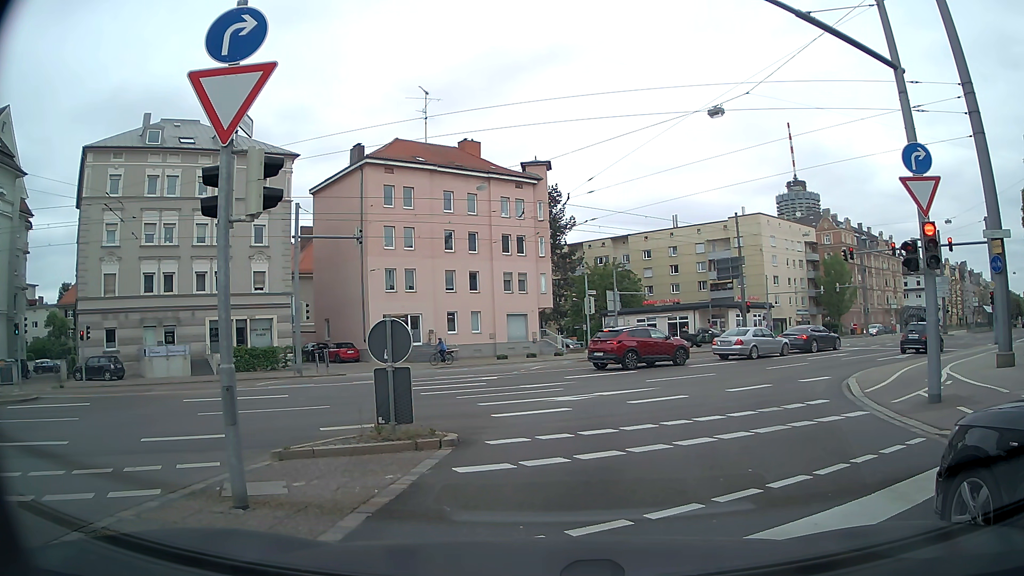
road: secondary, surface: asphalt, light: Day
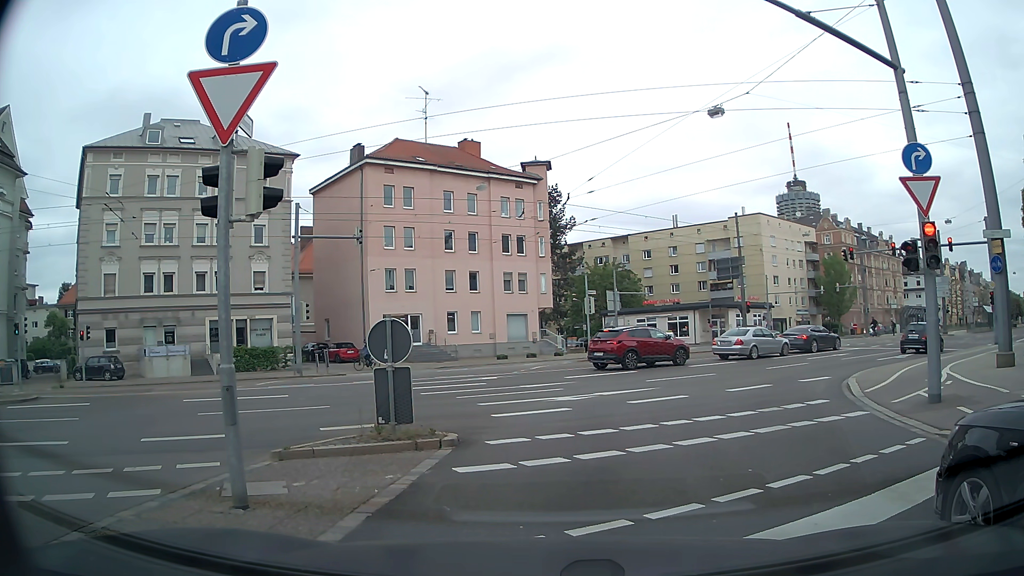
(0.0, 0.0) m; 0°
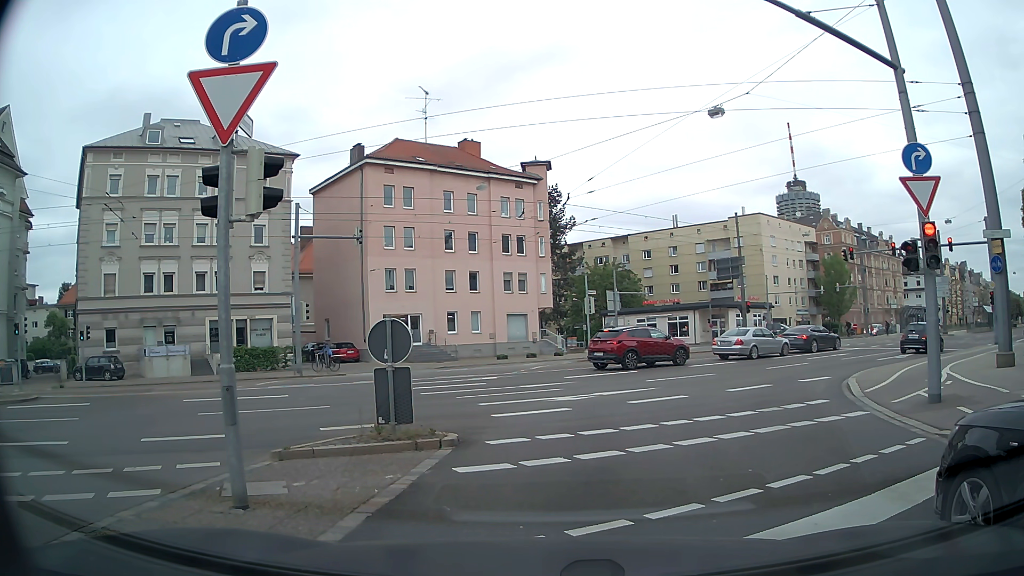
(0.0, 0.0) m; 0°
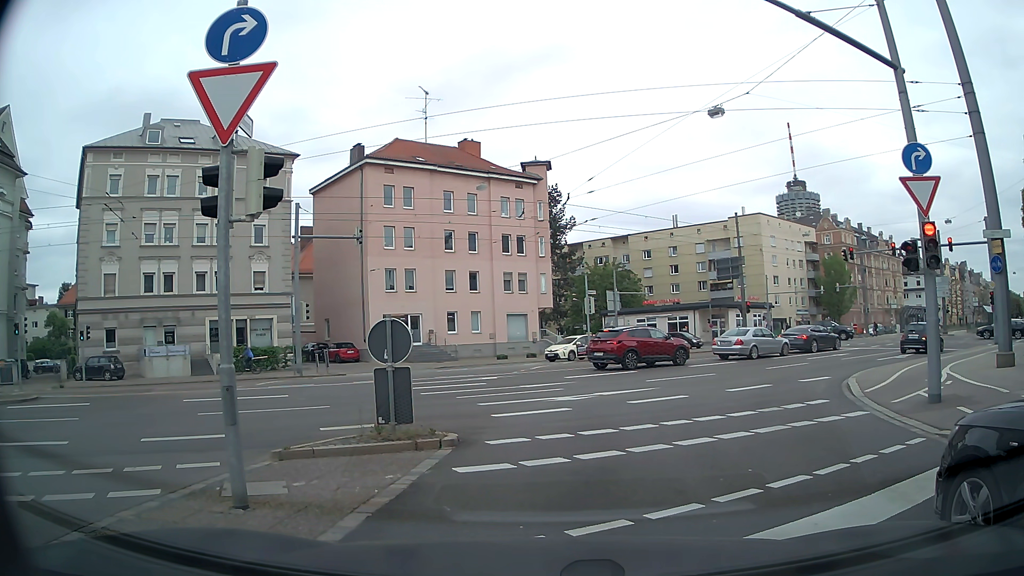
(0.0, 0.0) m; 0°
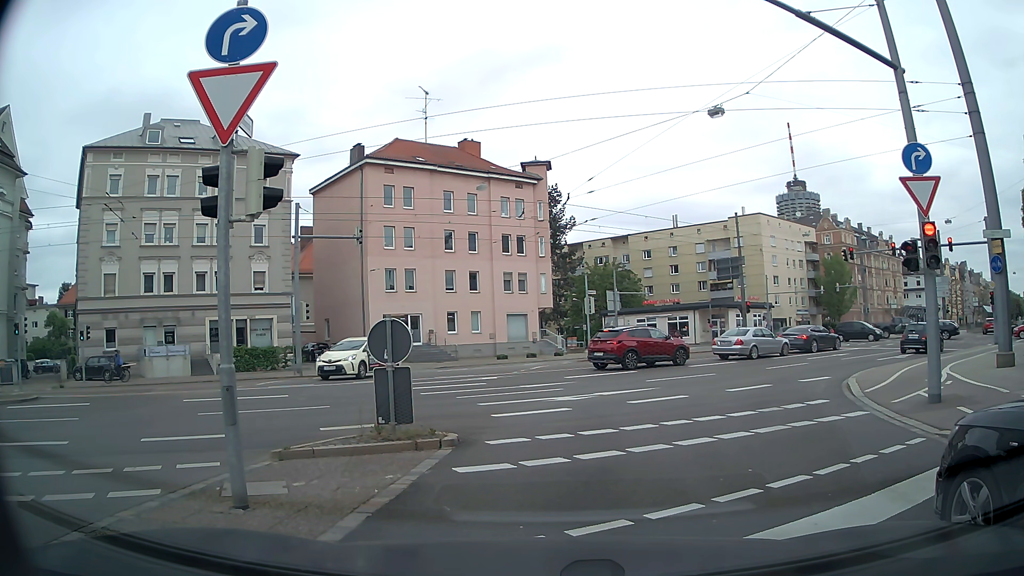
(0.0, 0.0) m; 0°
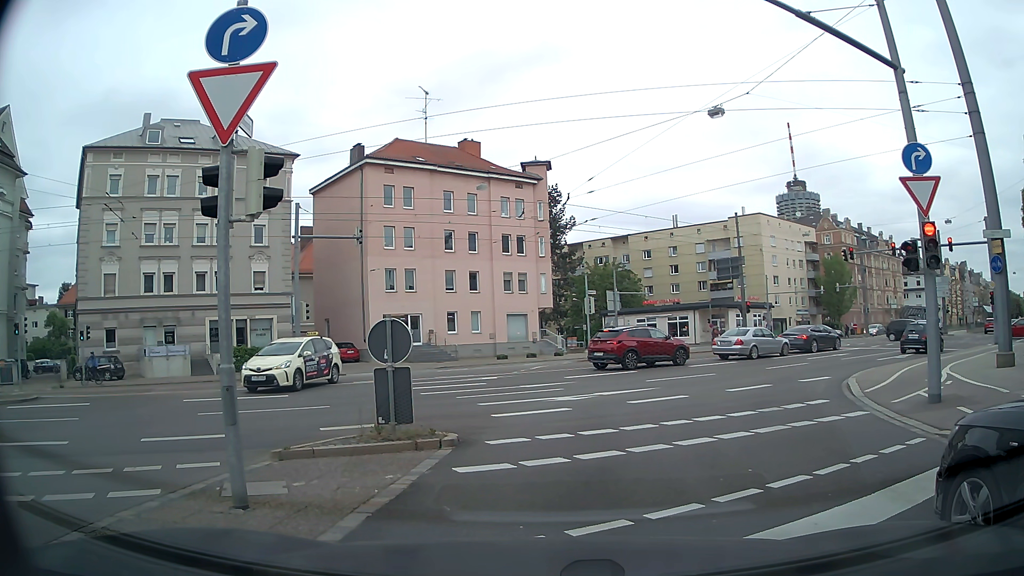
(0.0, 0.0) m; 0°
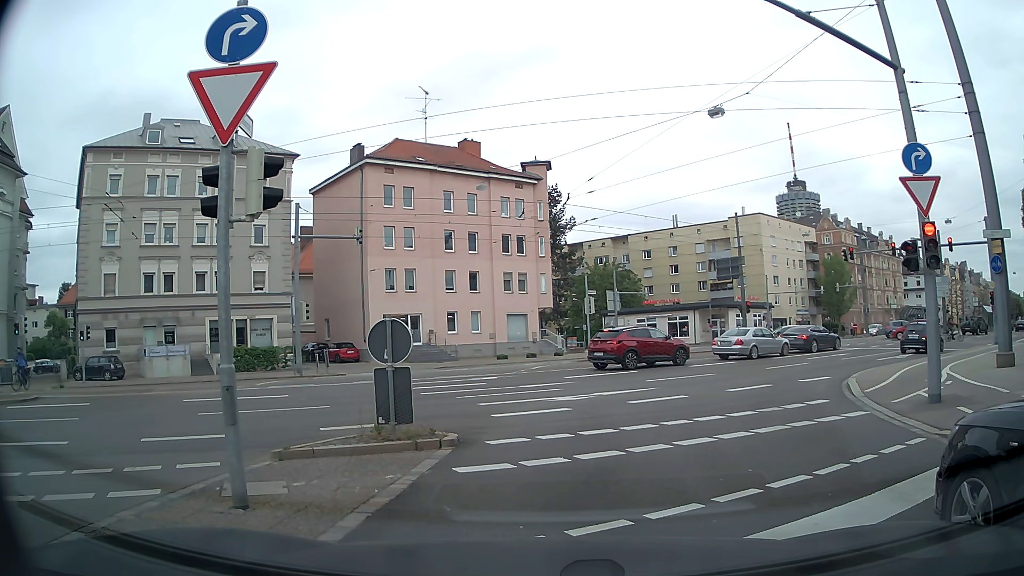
(0.0, 0.0) m; 0°
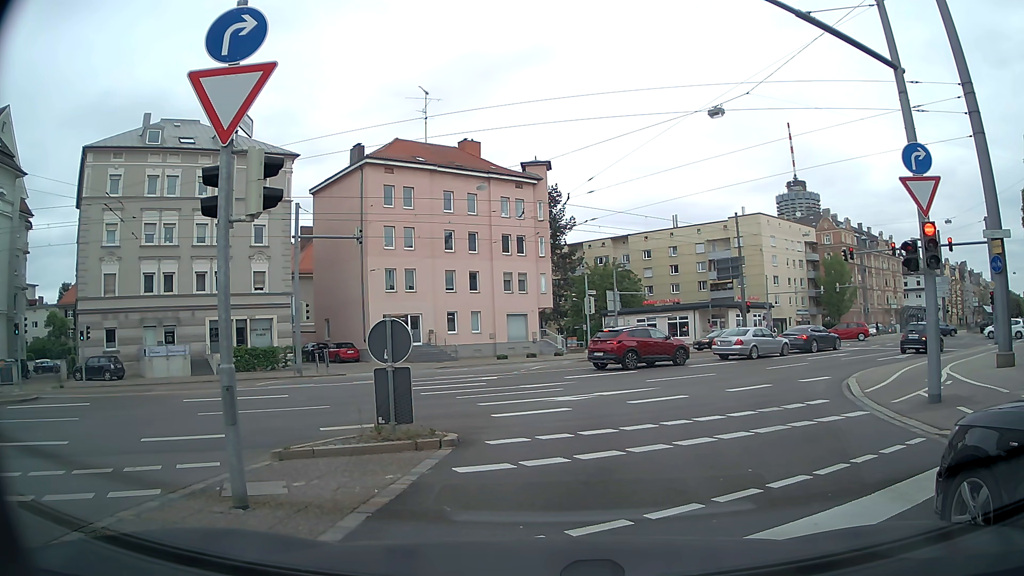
(0.0, 0.0) m; 0°
(0, +10) (+3, +20) (+8, +28) (+16, +34) (+24, +41) (+31, +47) (+39, +54) (+46, +60) (+54, +67) (+62, +73) m
